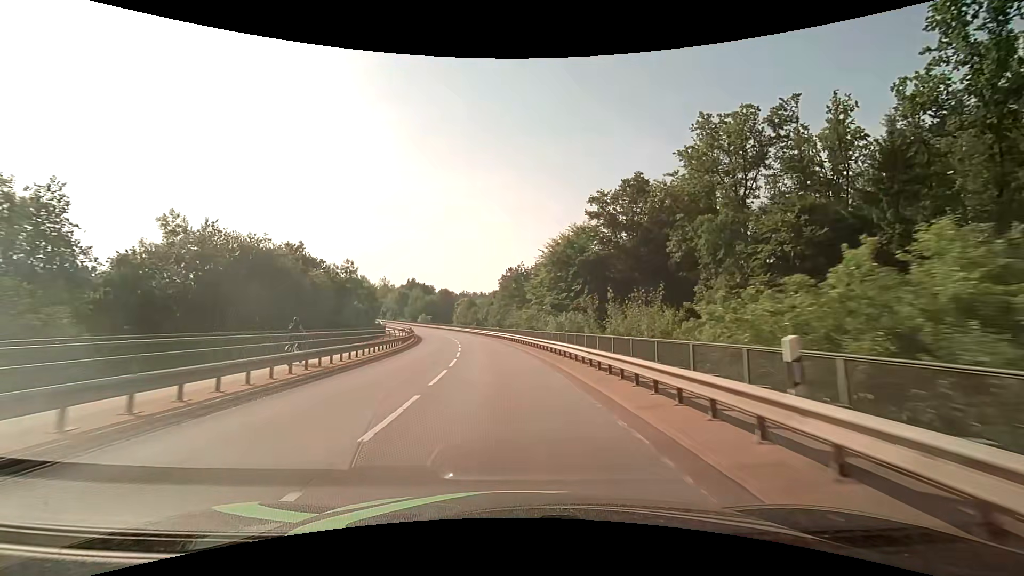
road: secondary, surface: asphalt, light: Day
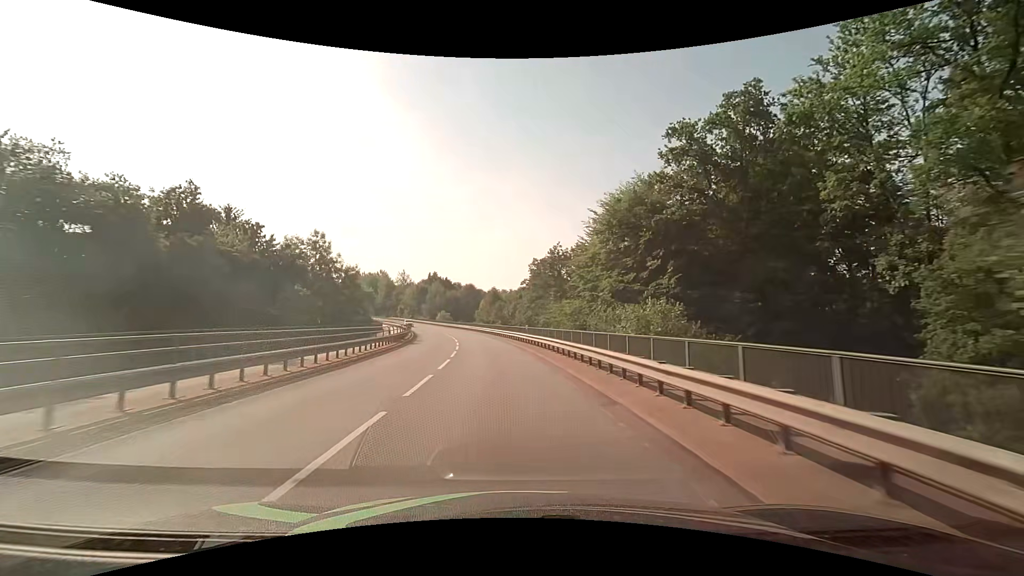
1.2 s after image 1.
(-0.7, +20.4) m; -4°
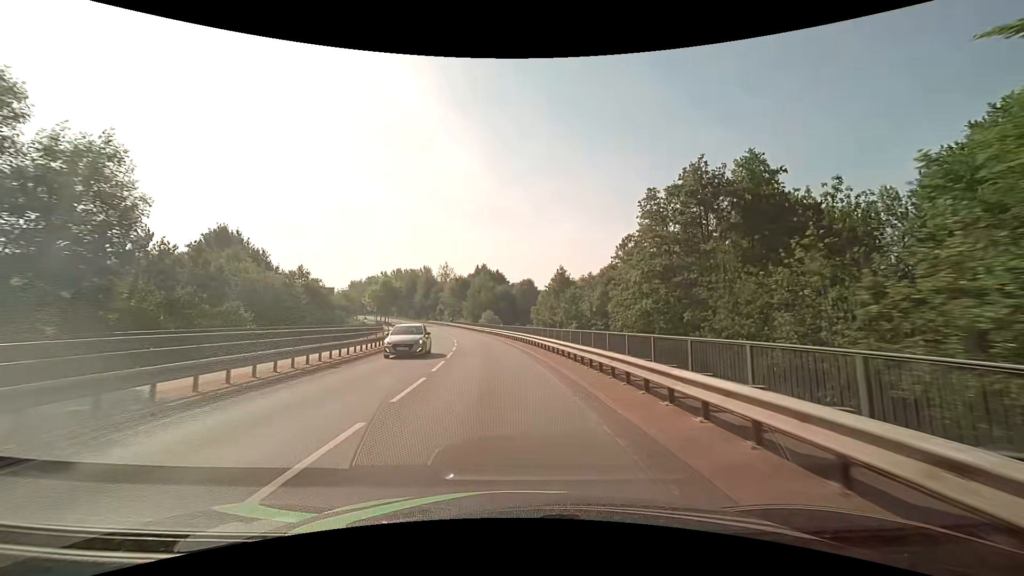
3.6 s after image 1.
(-2.2, +36.8) m; -7°
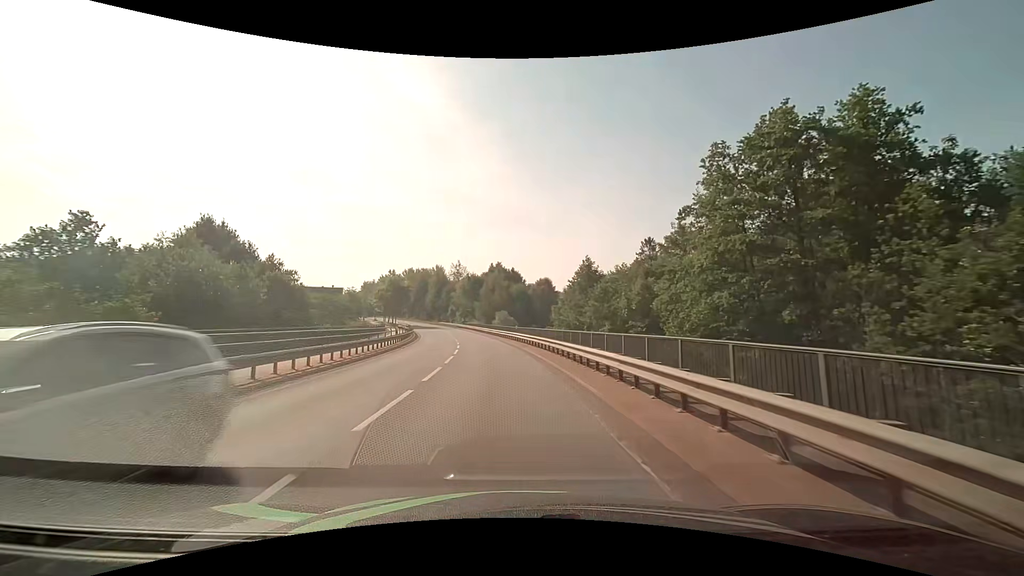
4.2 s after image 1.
(-0.1, +8.4) m; -2°
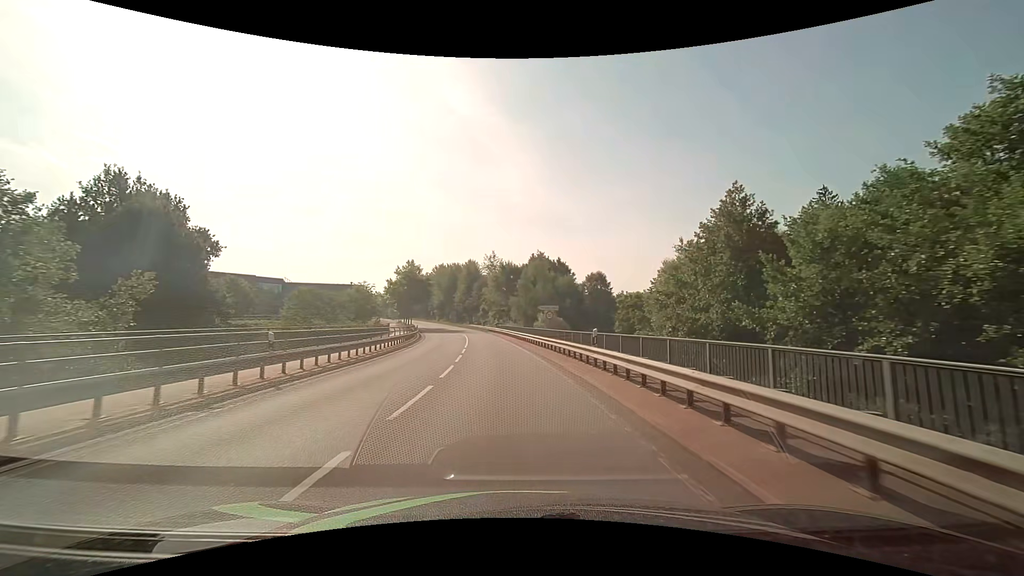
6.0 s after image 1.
(-1.1, +23.2) m; -5°
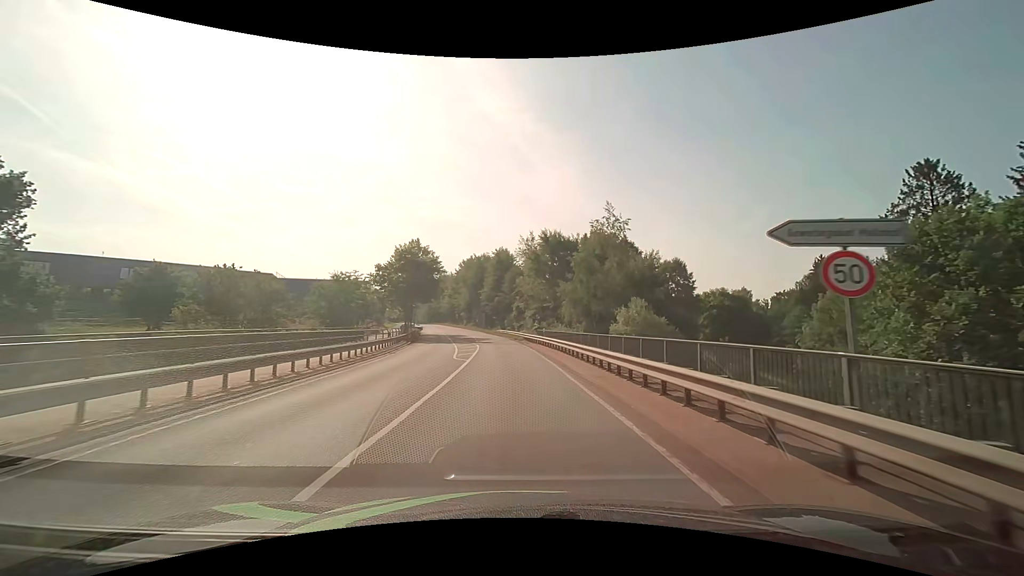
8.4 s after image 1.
(-1.2, +28.9) m; -5°
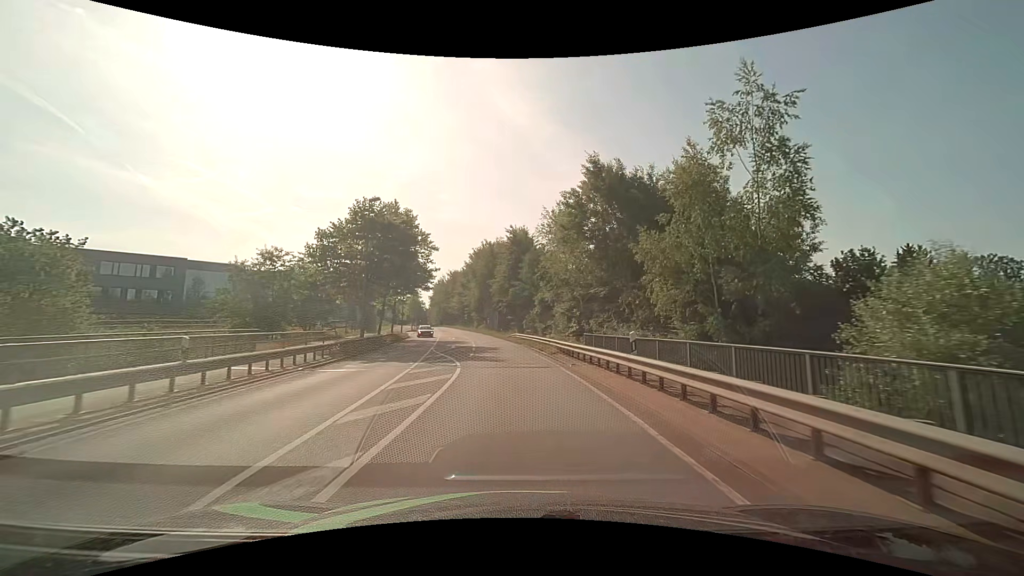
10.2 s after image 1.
(-0.4, +22.0) m; -2°
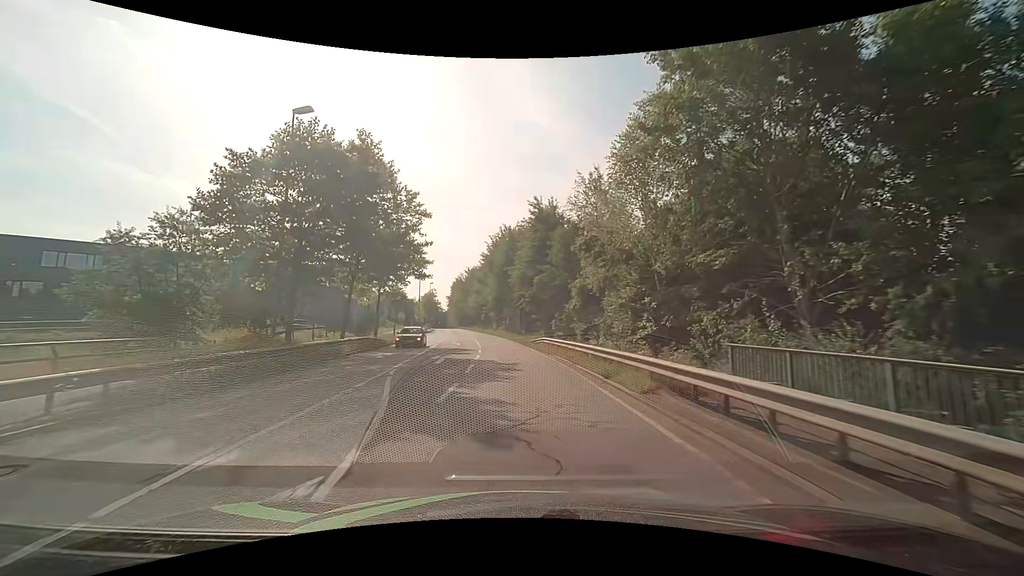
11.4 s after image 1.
(-0.3, +14.8) m; -3°
(0, +10) (0, +20) (-1, +30) (-1, +40) (-2, +50) (-3, +60) (-5, +70) (-7, +80) (-8, +89) (-10, +99) m
